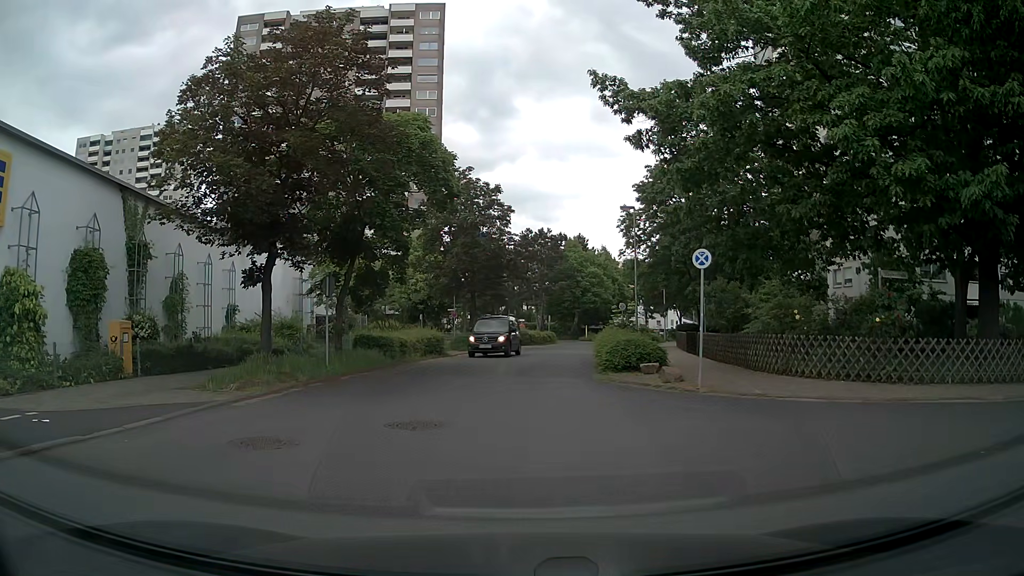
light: Day
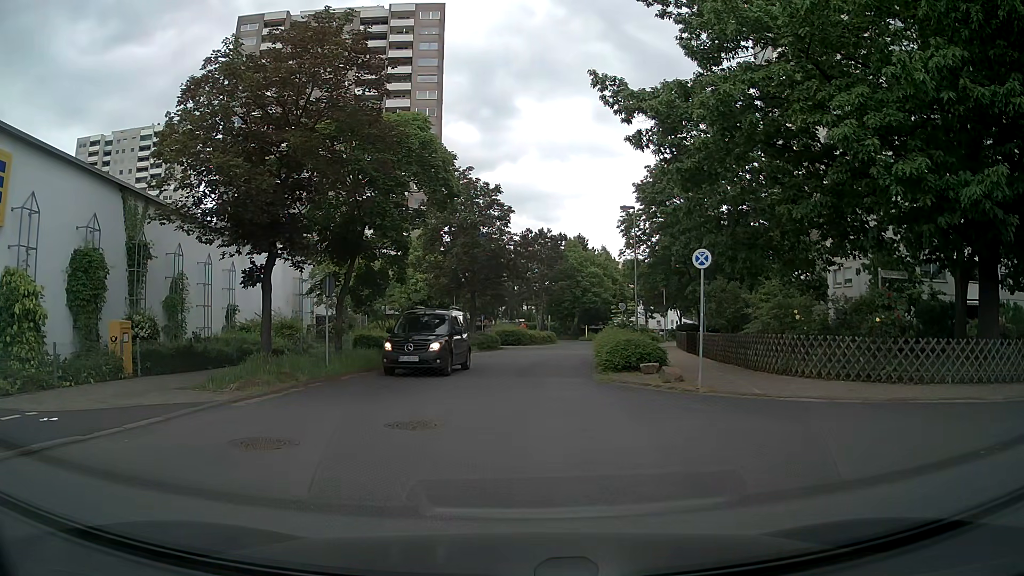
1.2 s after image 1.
(0.0, 0.0) m; 0°
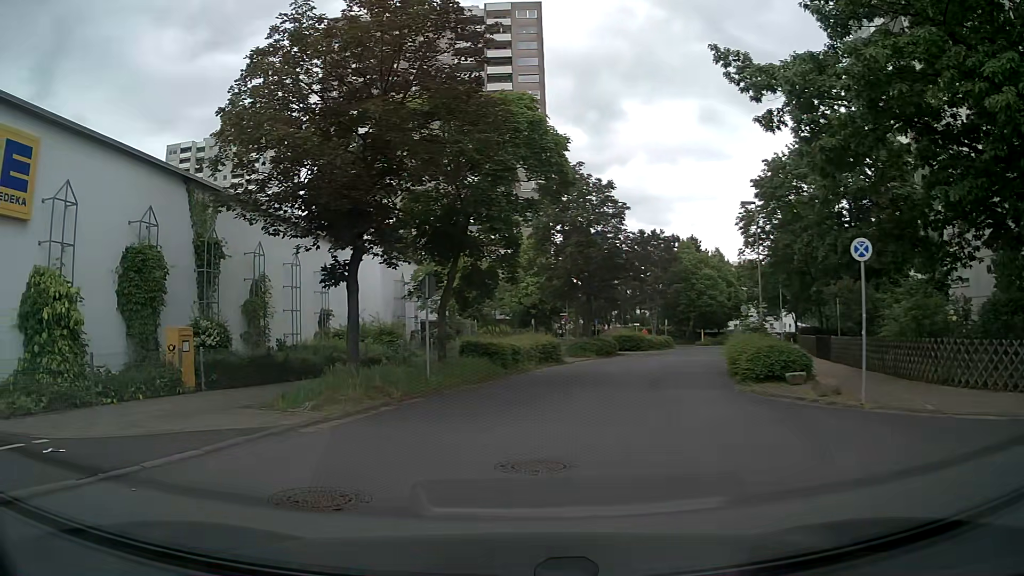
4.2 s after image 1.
(-0.2, +2.6) m; -10°
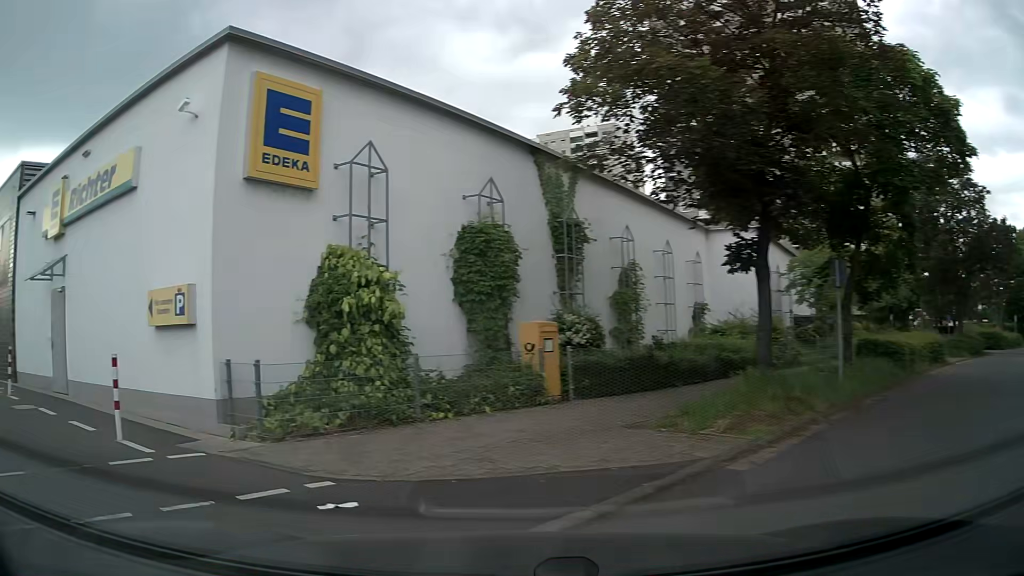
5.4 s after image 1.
(-0.7, +2.8) m; -32°
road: service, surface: paving_stones
